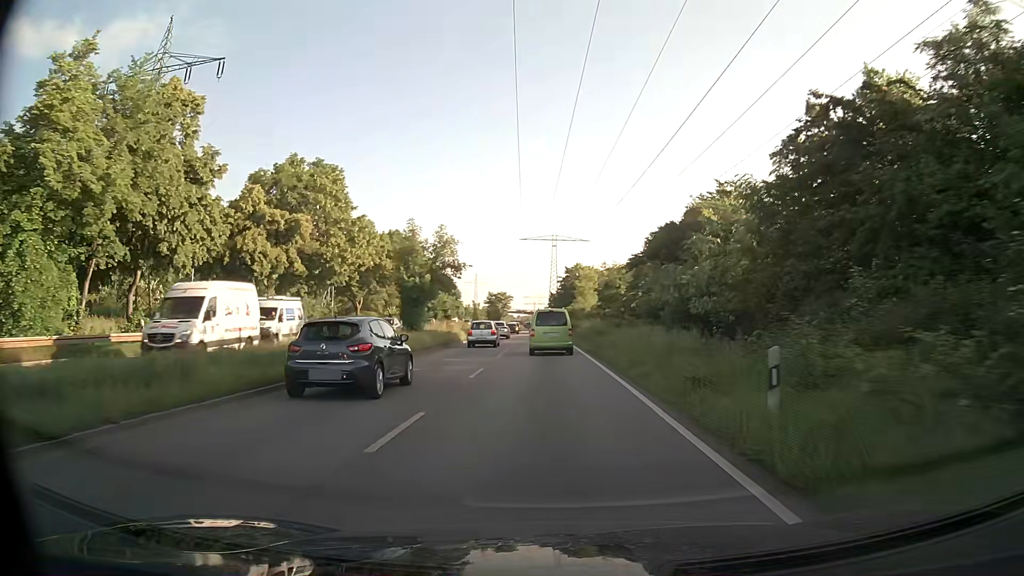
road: primary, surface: asphalt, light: Day
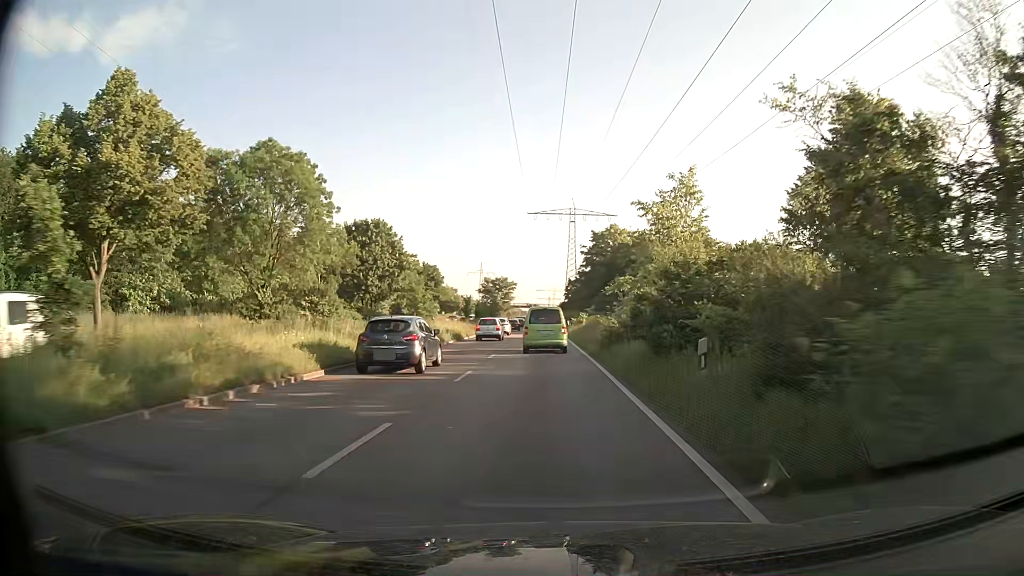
(-0.5, +47.2) m; -1°
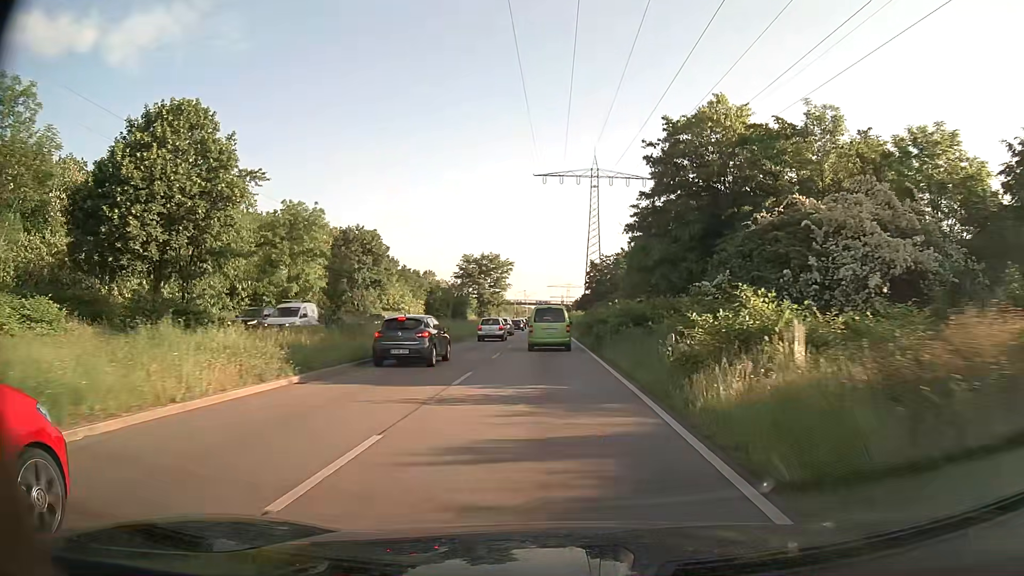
(-0.6, +46.6) m; -1°
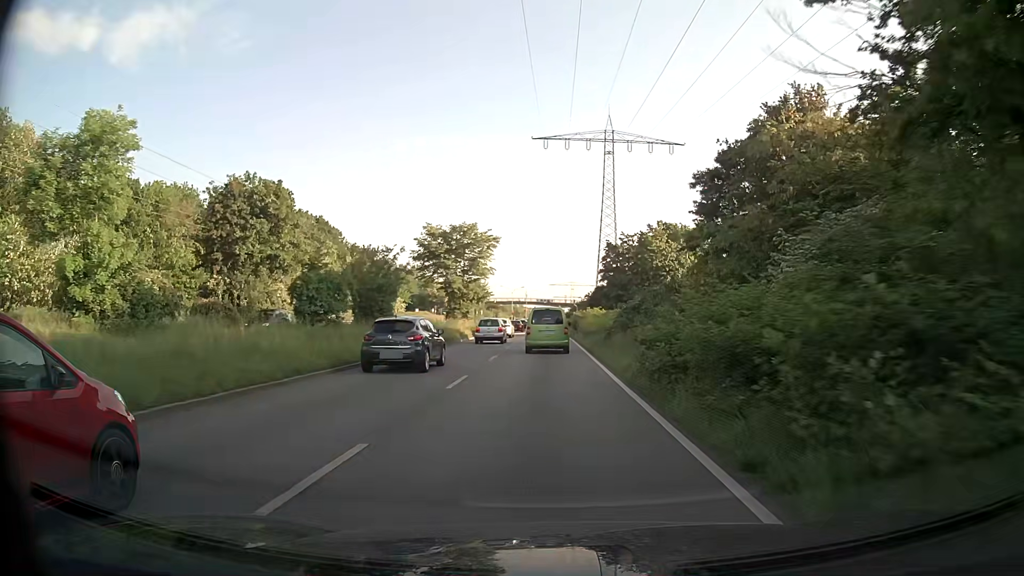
(-0.1, +27.5) m; 0°
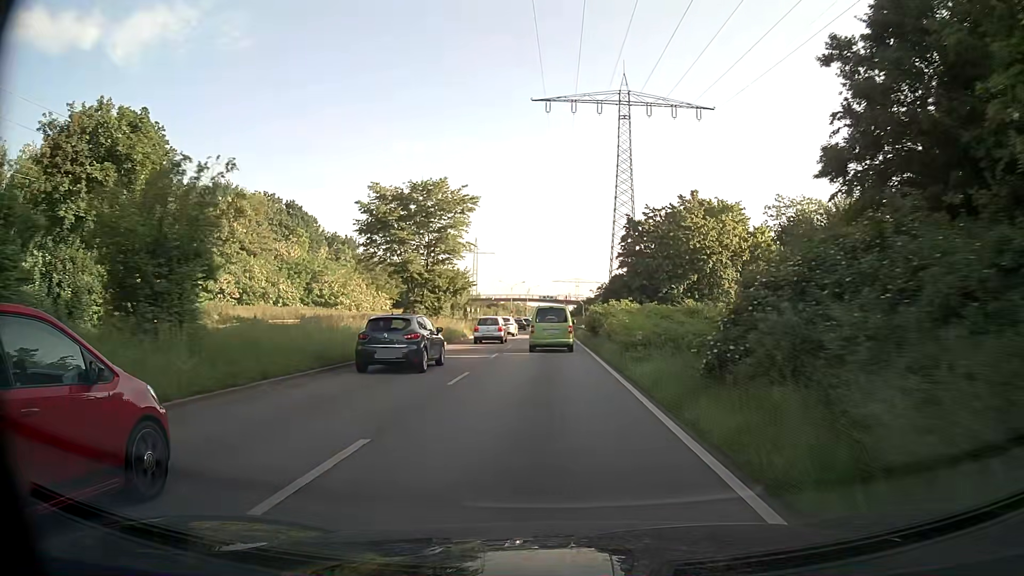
(0.0, +18.1) m; 0°
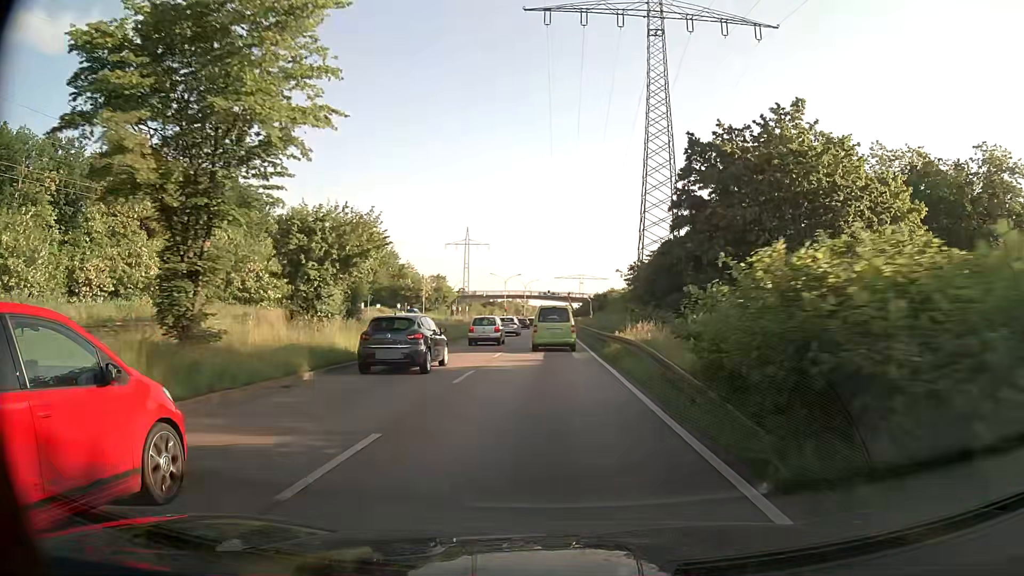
(-0.1, +26.7) m; 0°
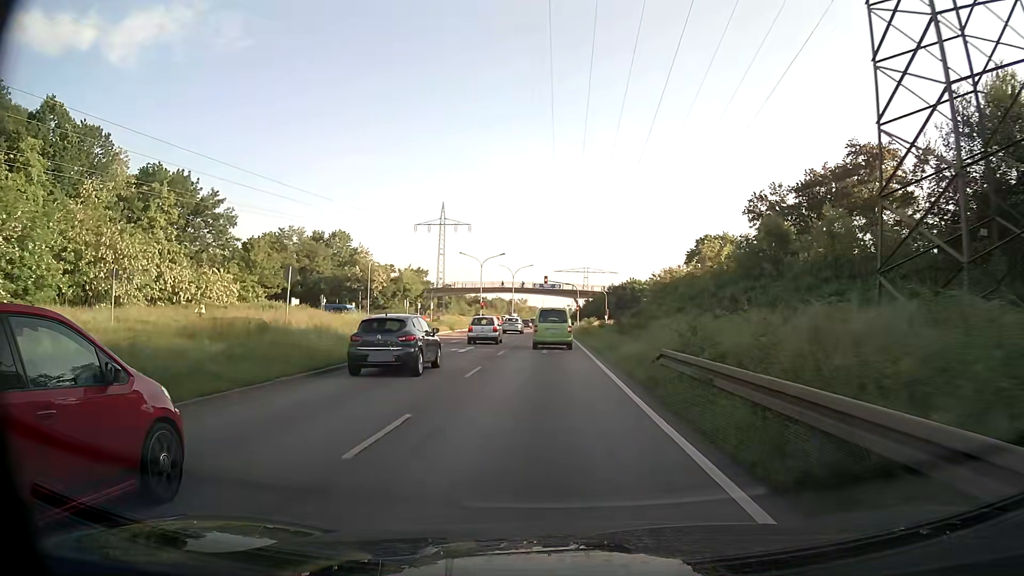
(0.0, +43.6) m; 0°
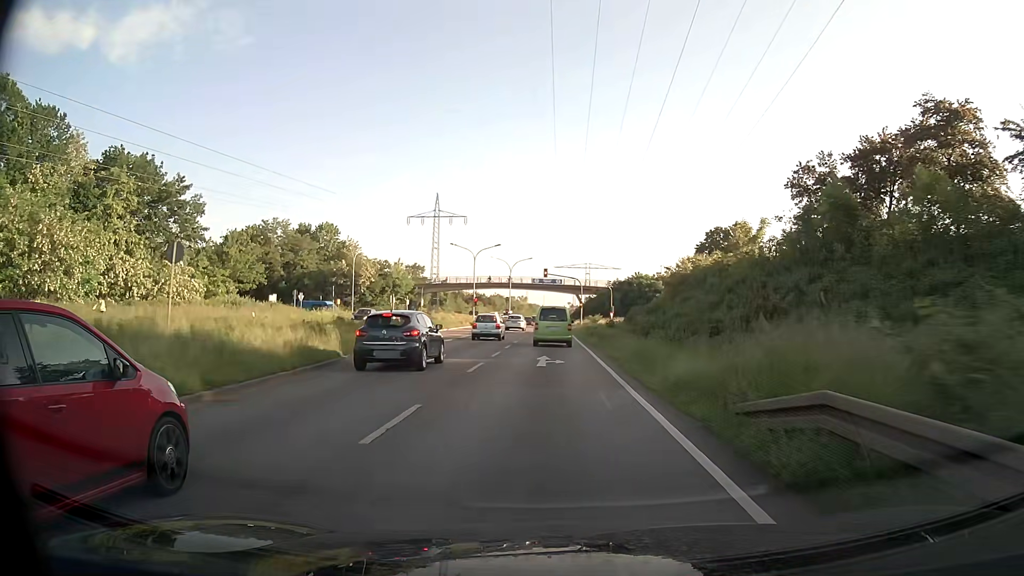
(0.0, +8.4) m; 0°
